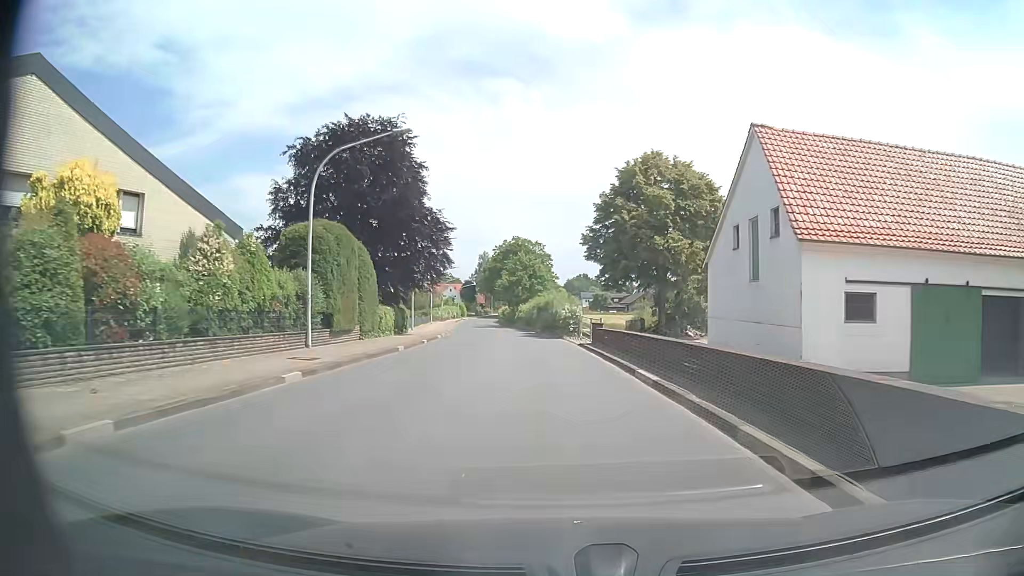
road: tertiary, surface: asphalt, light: Day
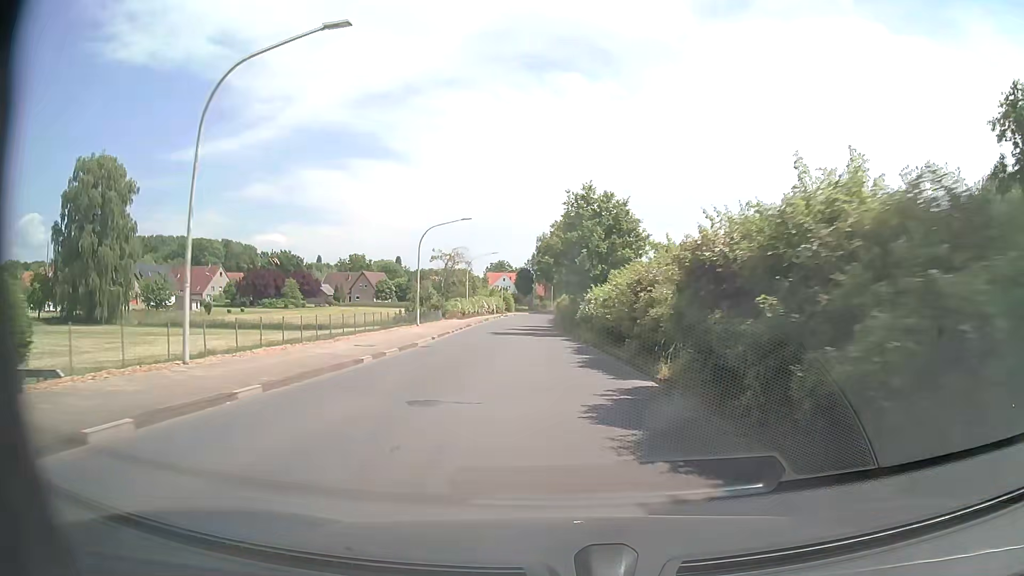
(-2.3, +40.5) m; -6°
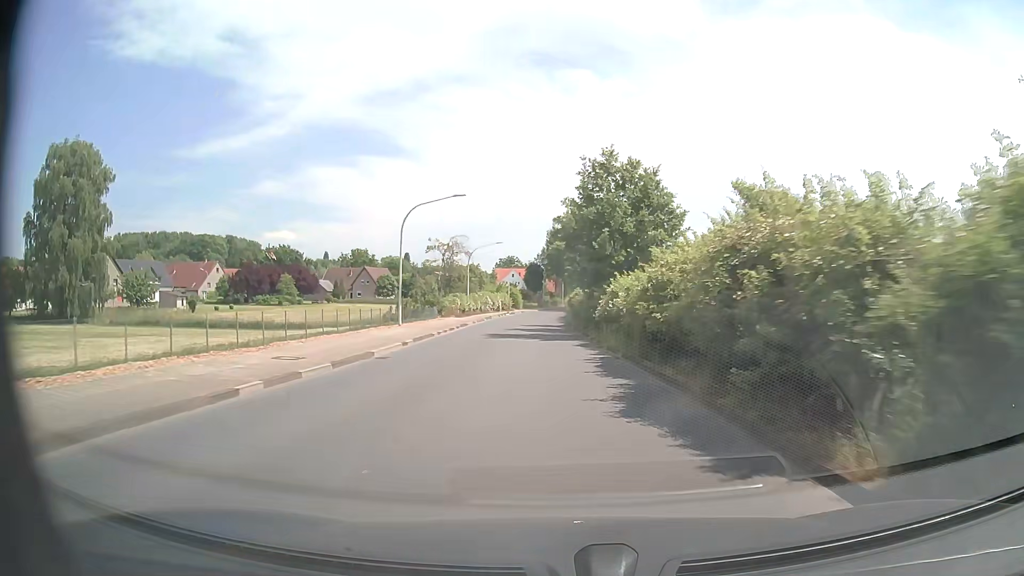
(-0.1, +8.1) m; -1°
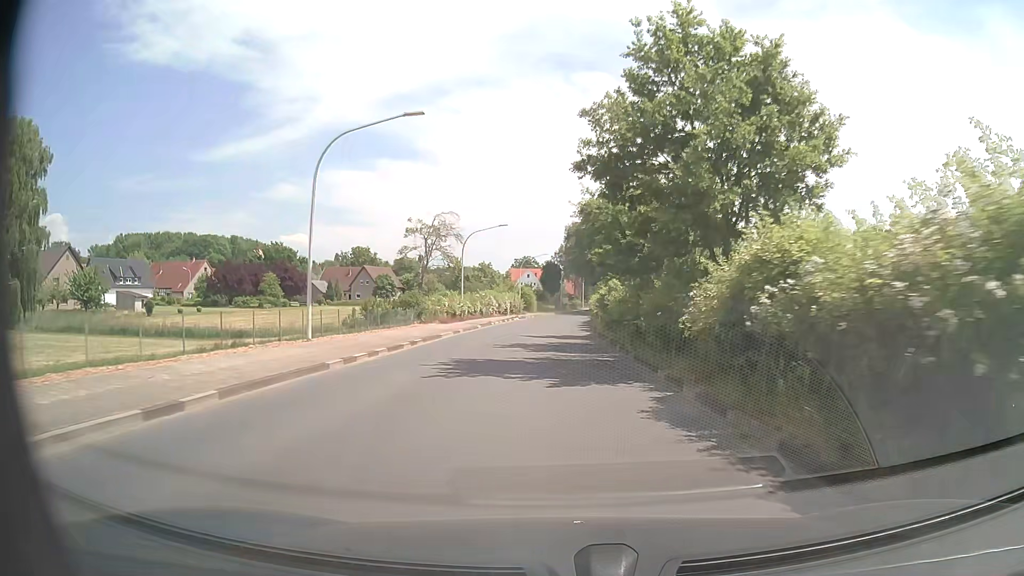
(-0.1, +16.2) m; -1°
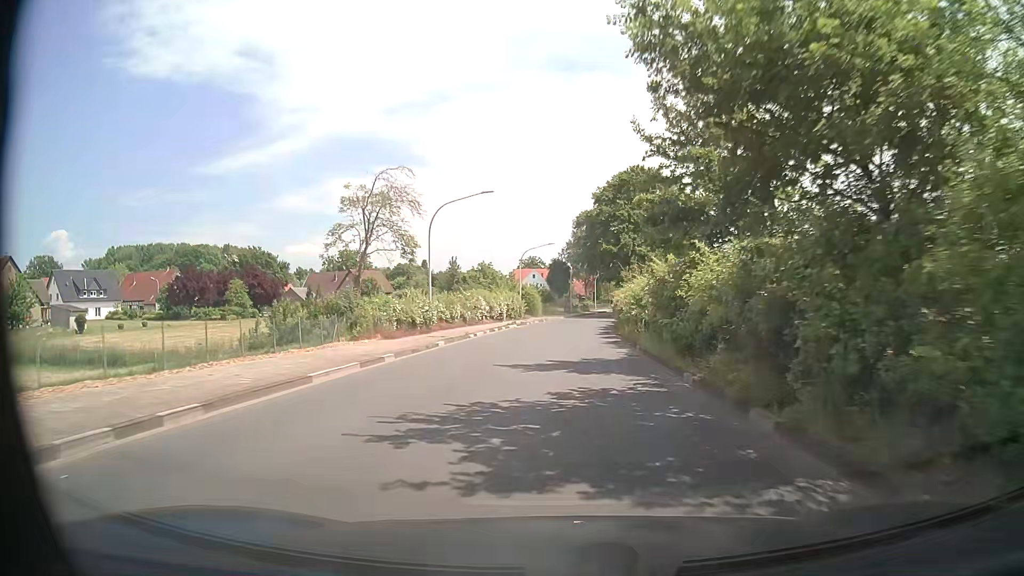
(-0.1, +16.2) m; -1°
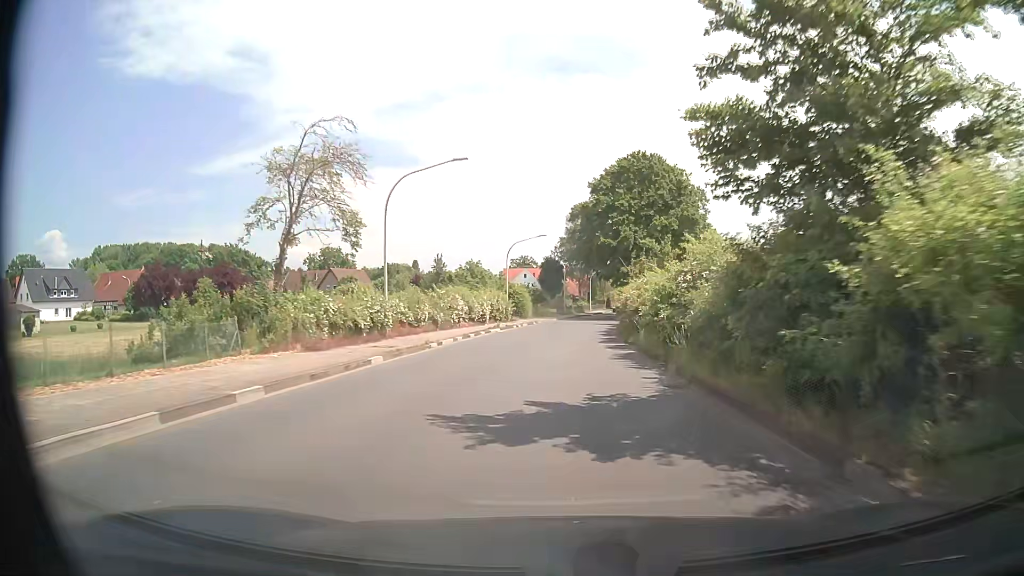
(0.0, +8.1) m; 0°
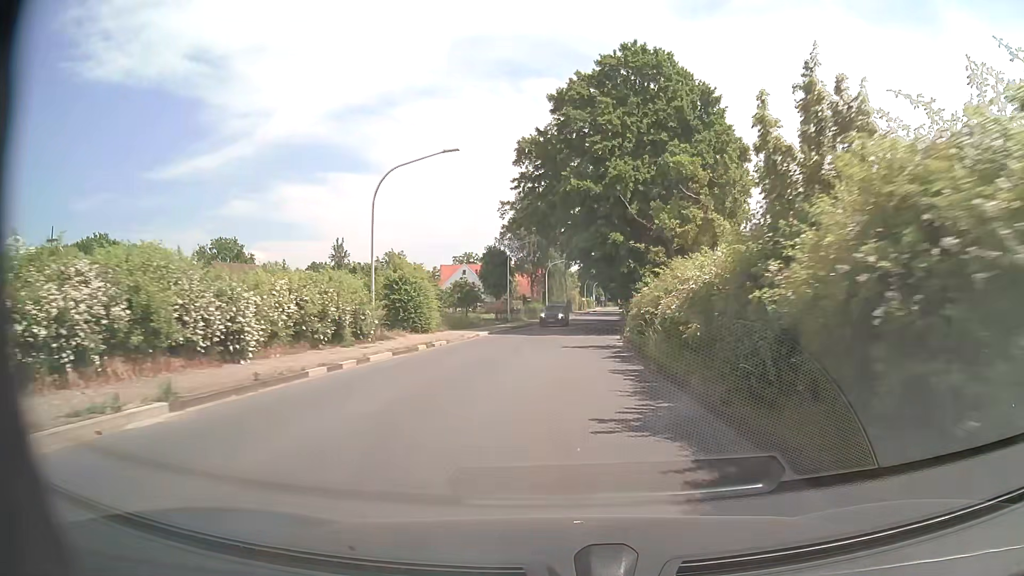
(+1.4, +32.1) m; +5°
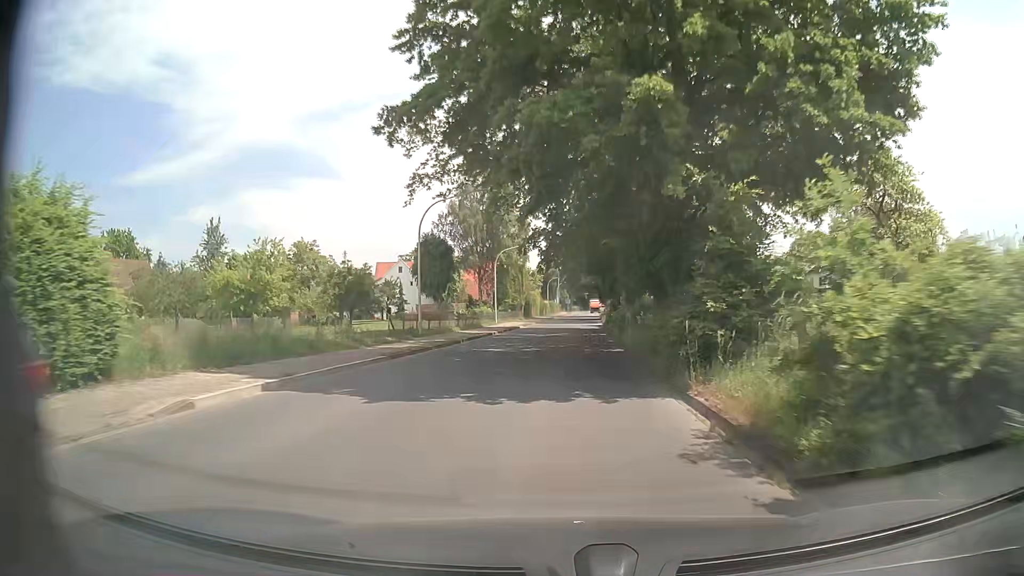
(+0.7, +24.2) m; +4°
(0, +10) (0, +20) (0, +30) (+1, +40) (+1, +50) (+2, +60) (+2, +70) (+3, +80) (+3, +90) (+4, +100) m
